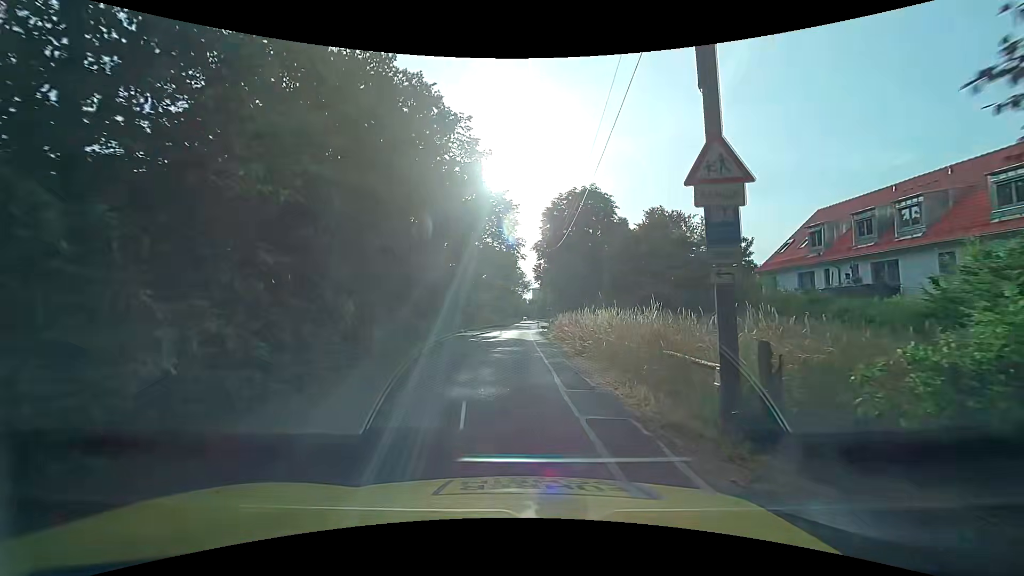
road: unclassified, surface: asphalt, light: Day
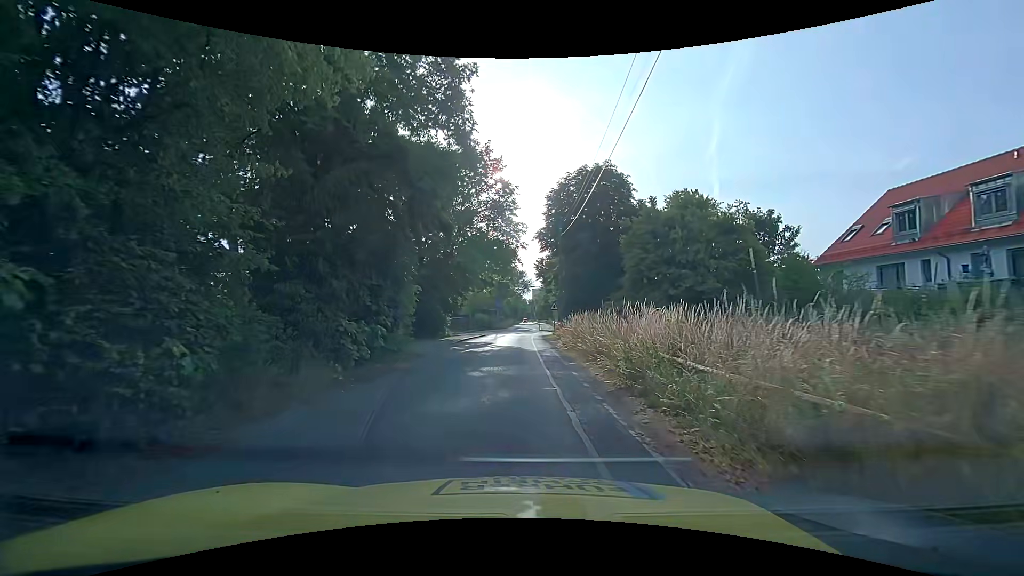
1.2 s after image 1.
(0.0, +8.1) m; +1°
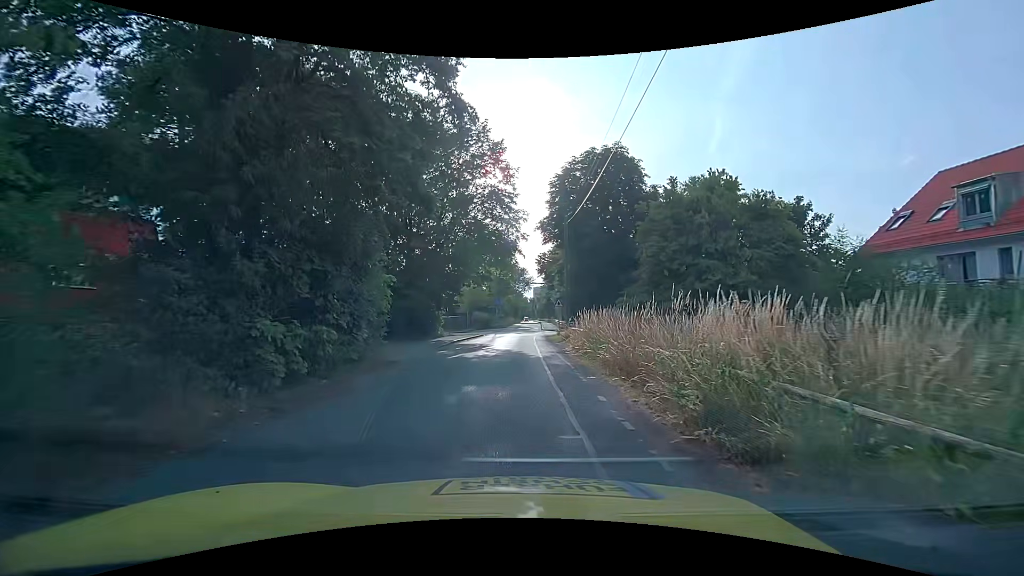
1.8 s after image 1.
(0.0, +4.0) m; 0°
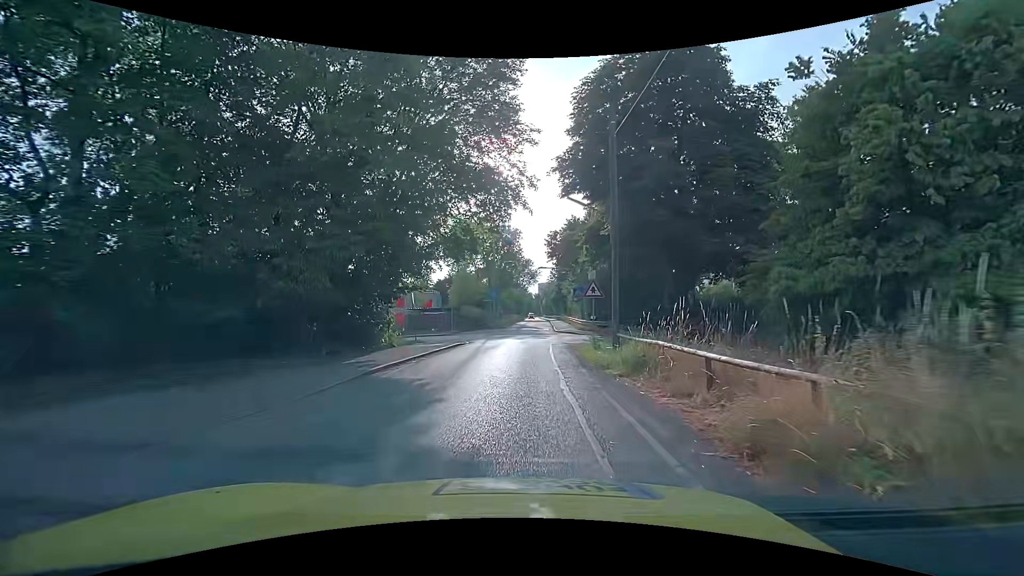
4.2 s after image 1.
(-0.2, +15.8) m; -2°
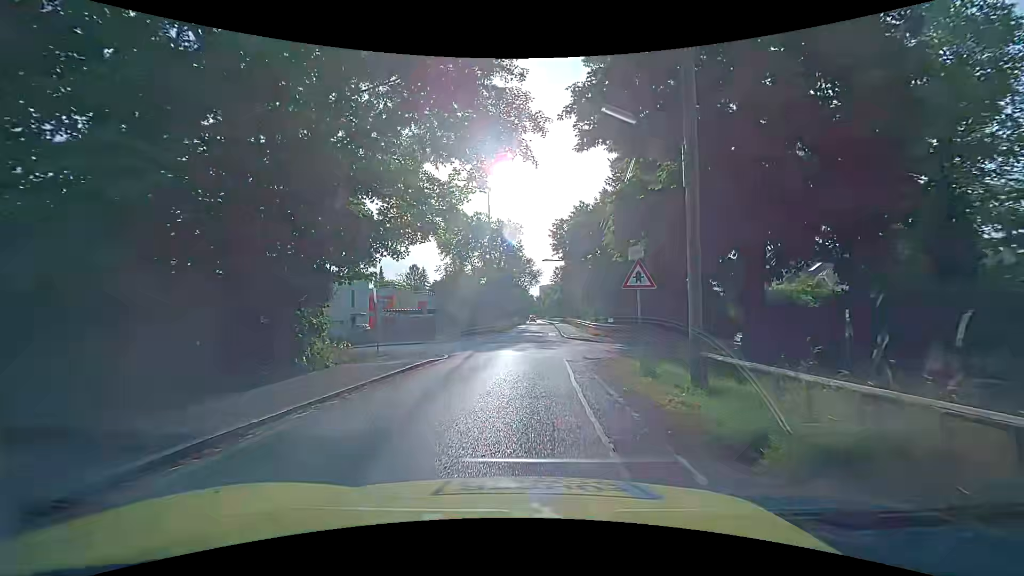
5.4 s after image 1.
(+0.1, +7.8) m; +1°
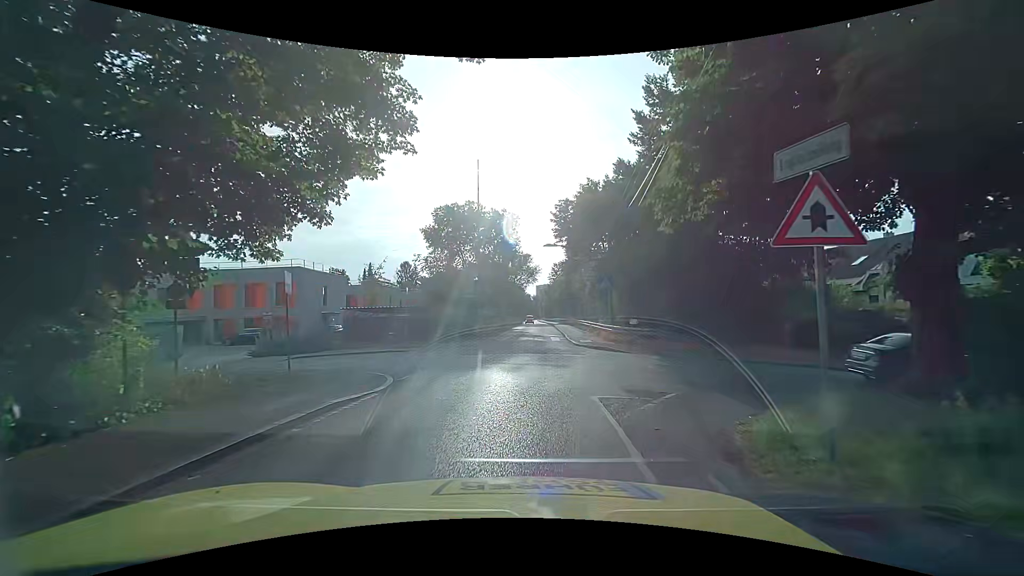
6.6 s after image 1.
(0.0, +7.8) m; 0°
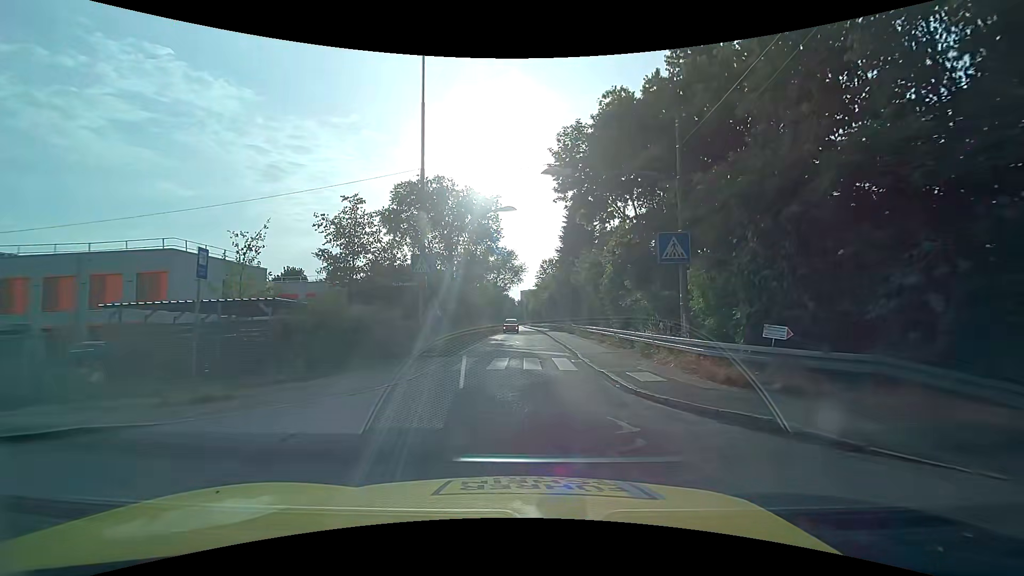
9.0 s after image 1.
(+0.1, +15.4) m; +2°
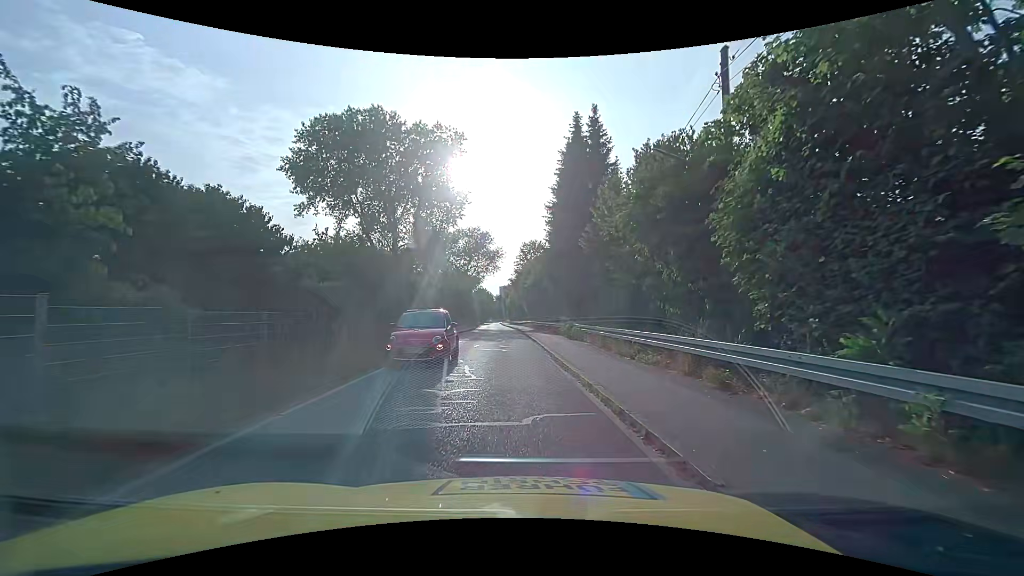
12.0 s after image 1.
(+0.5, +17.8) m; +3°
(0, +10) (-1, +20) (-1, +30) (-2, +40) (-2, +50) (-3, +60) (-4, +70) (-5, +80) (-5, +90) (-6, +100) m
